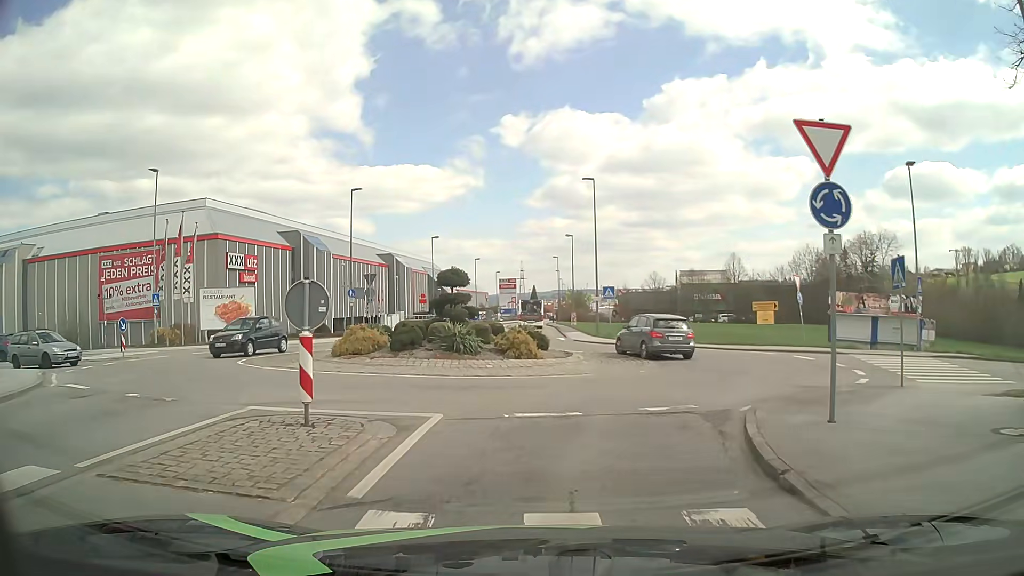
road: tertiary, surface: asphalt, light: Day
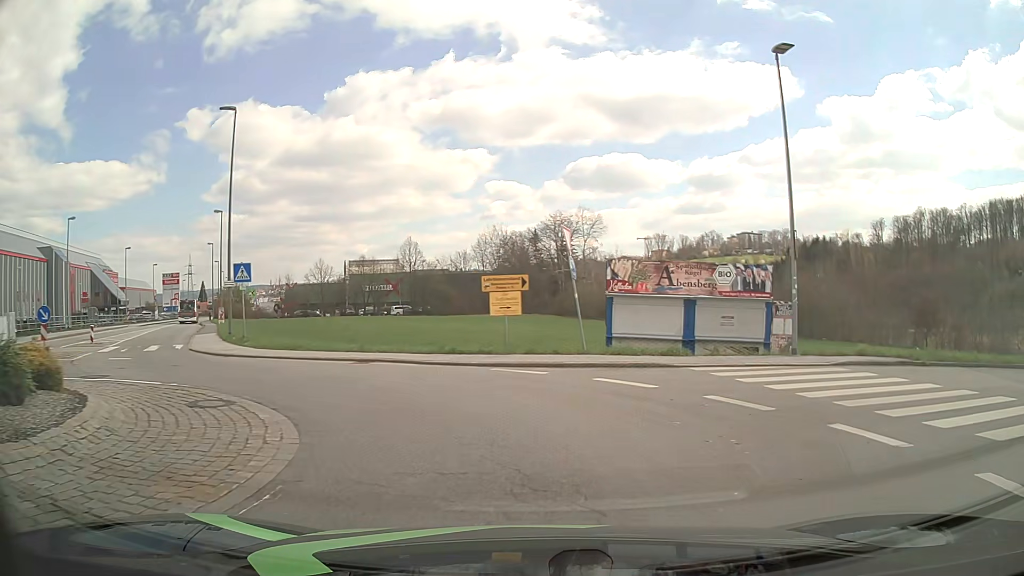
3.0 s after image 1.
(+2.1, +14.0) m; +28°
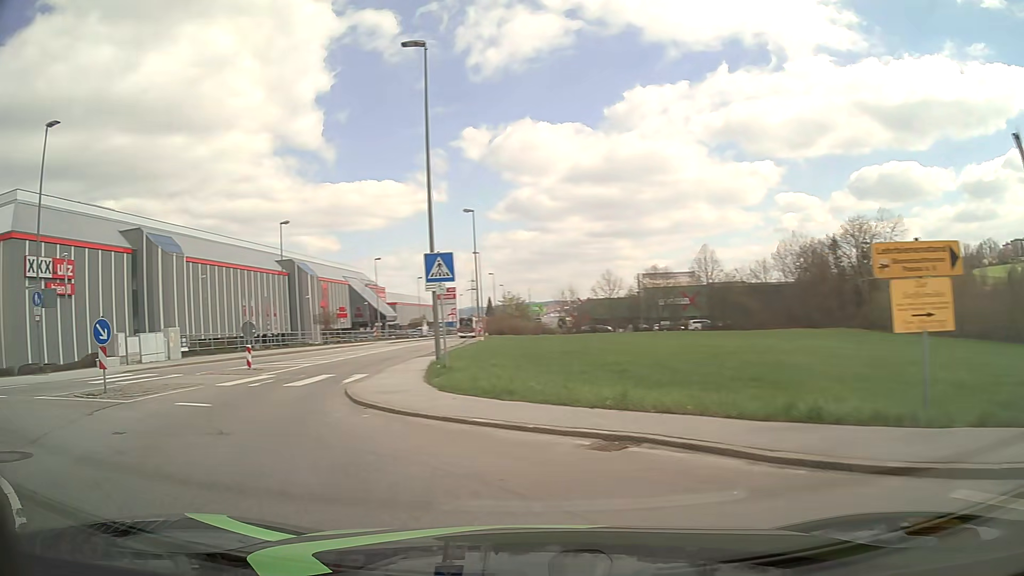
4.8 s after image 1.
(-1.0, +9.9) m; -24°
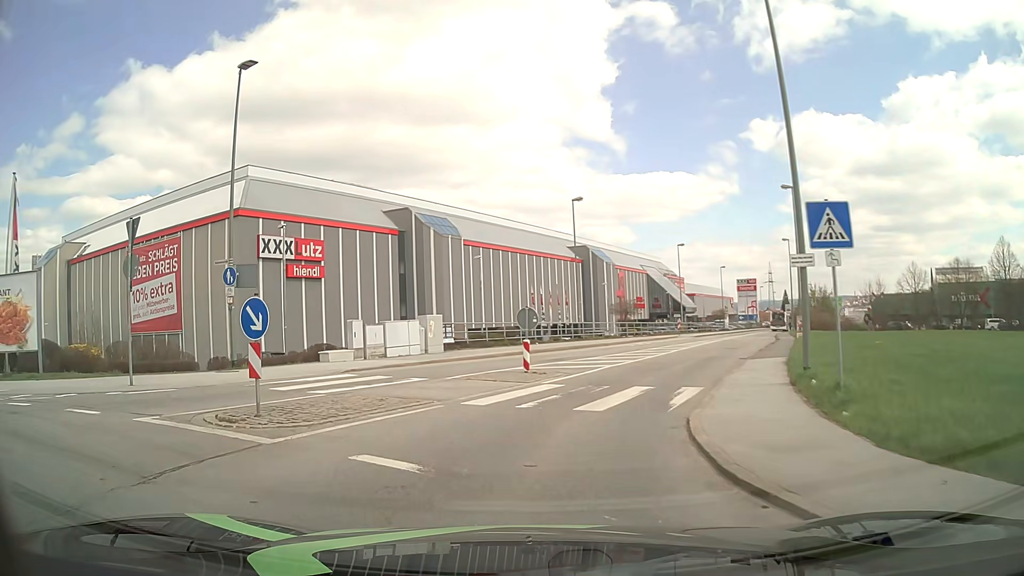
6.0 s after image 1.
(-1.6, +6.3) m; -26°
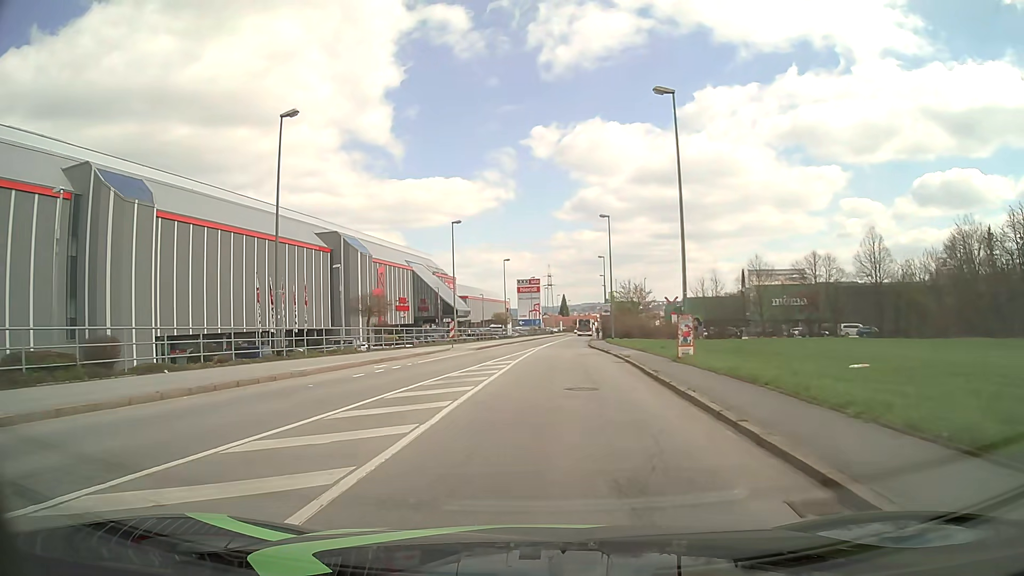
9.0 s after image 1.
(+3.7, +20.8) m; +20°
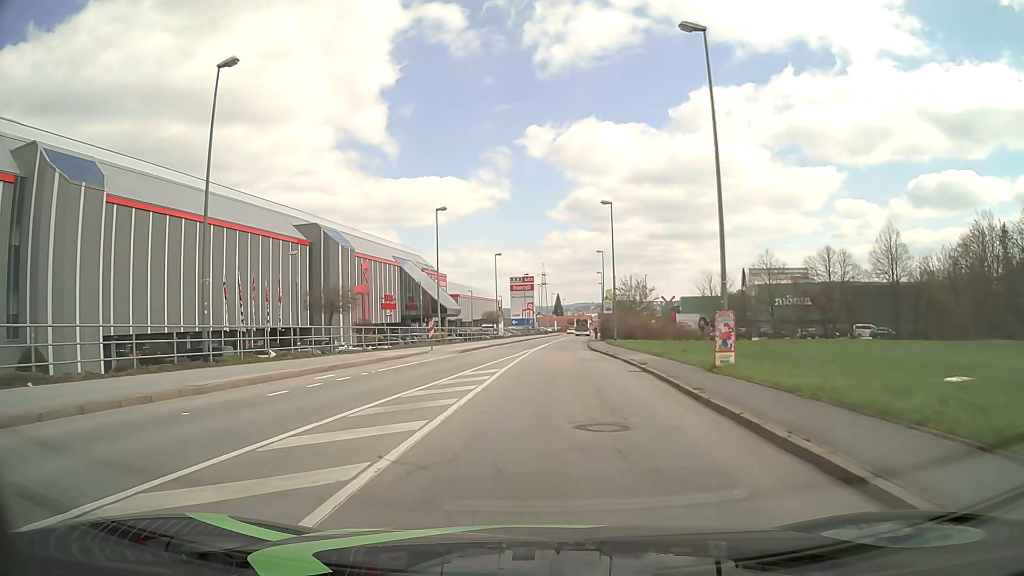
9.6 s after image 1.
(0.0, +5.9) m; 0°
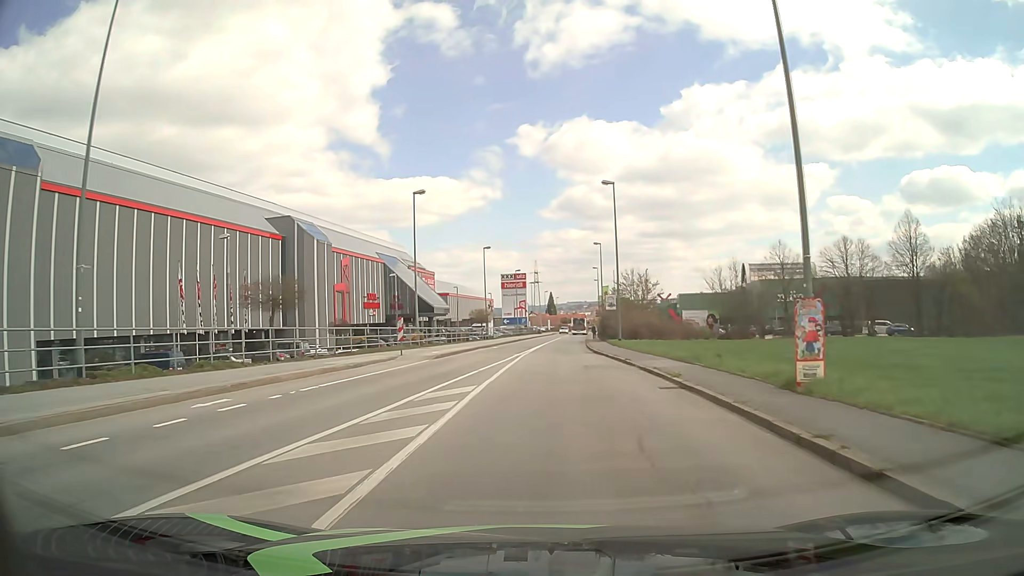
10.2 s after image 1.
(0.0, +6.5) m; +1°
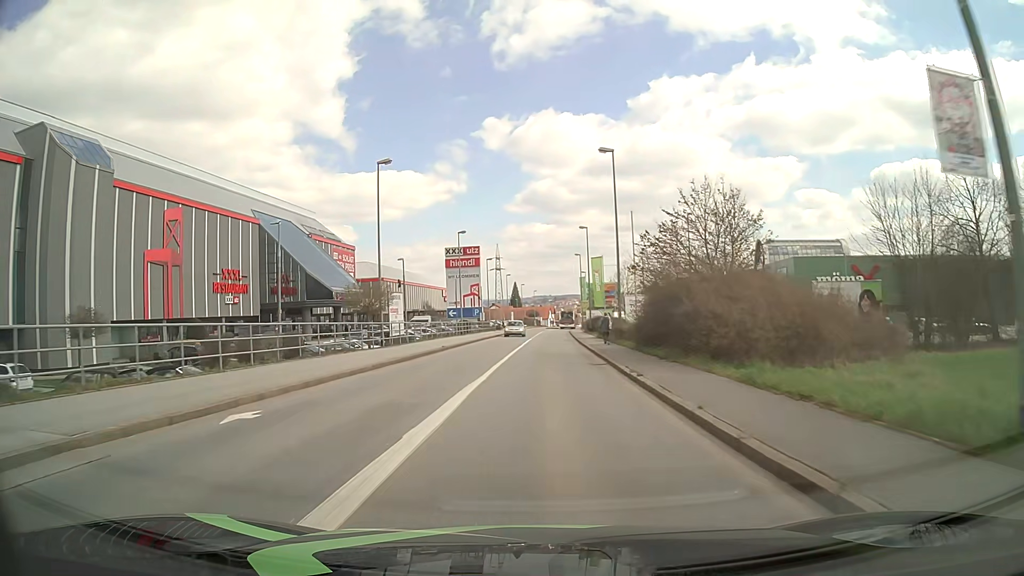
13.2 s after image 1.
(+1.0, +37.5) m; +3°
(0, +10) (0, +20) (+1, +30) (+1, +40) (+1, +50) (+2, +60) (+2, +70) (+3, +80) (+3, +90) (+4, +100) m
